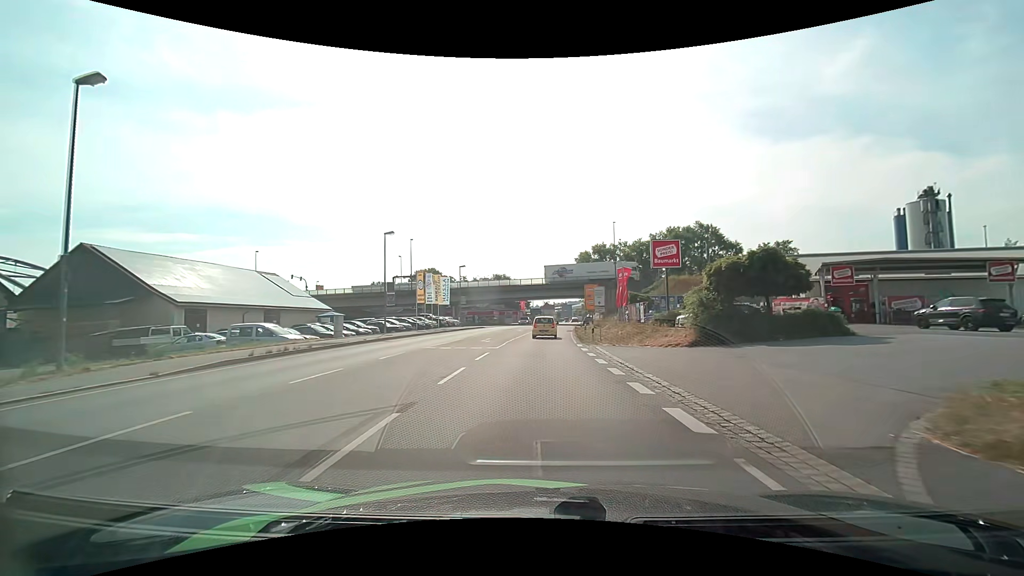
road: primary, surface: asphalt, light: Day
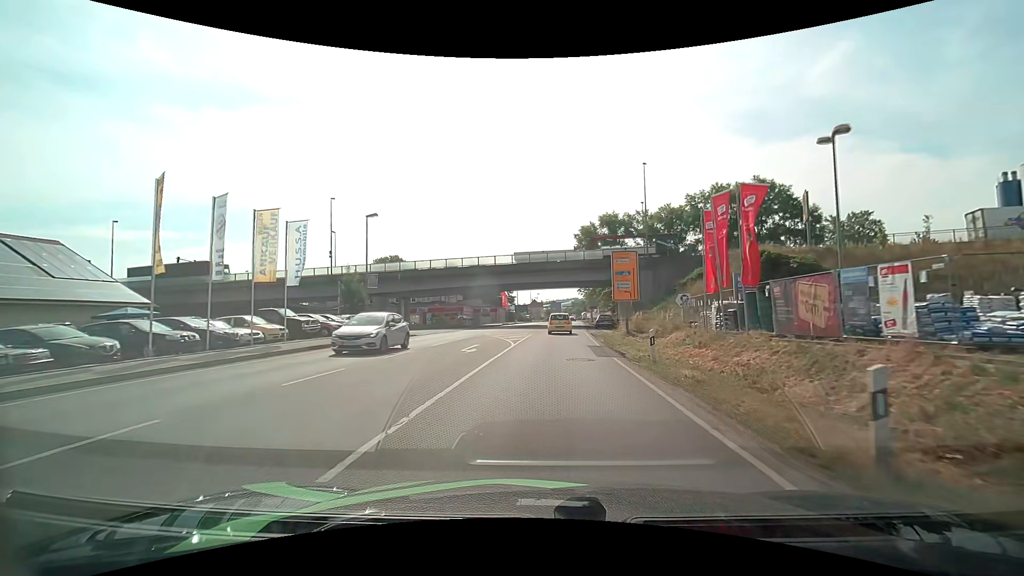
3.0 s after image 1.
(+0.2, +32.4) m; +1°
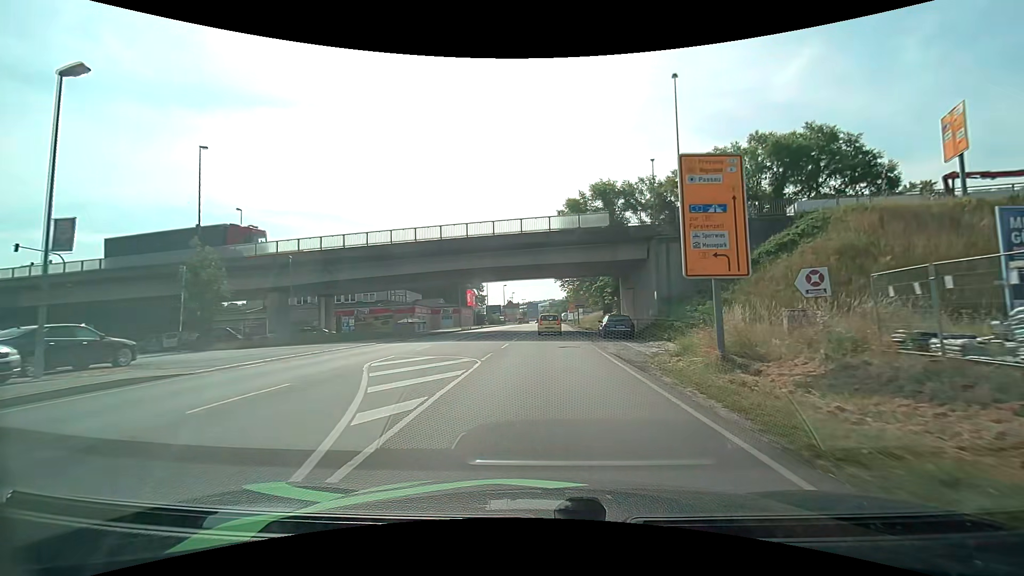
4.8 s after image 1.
(+0.4, +20.3) m; +3°
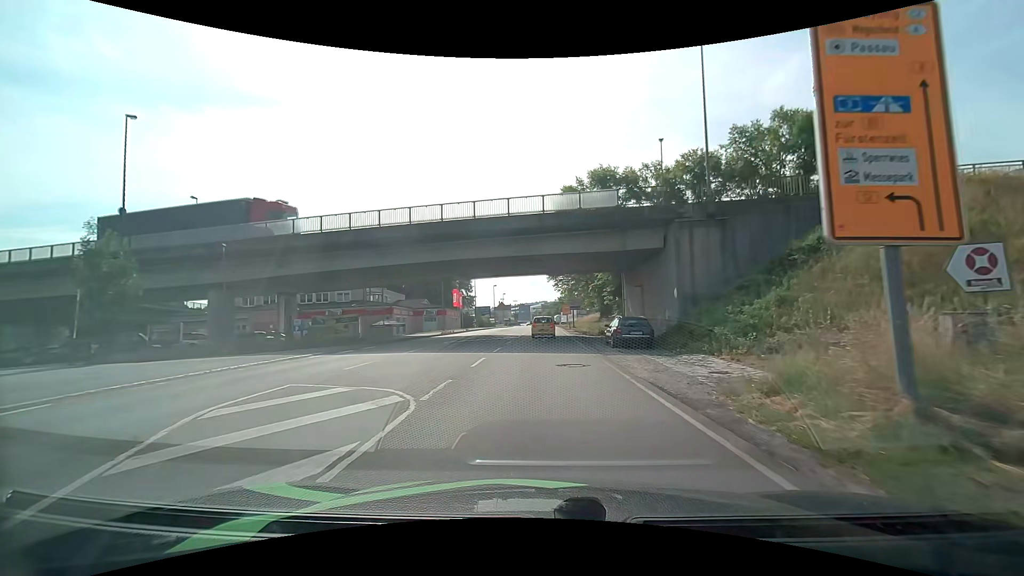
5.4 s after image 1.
(+0.1, +6.8) m; +1°
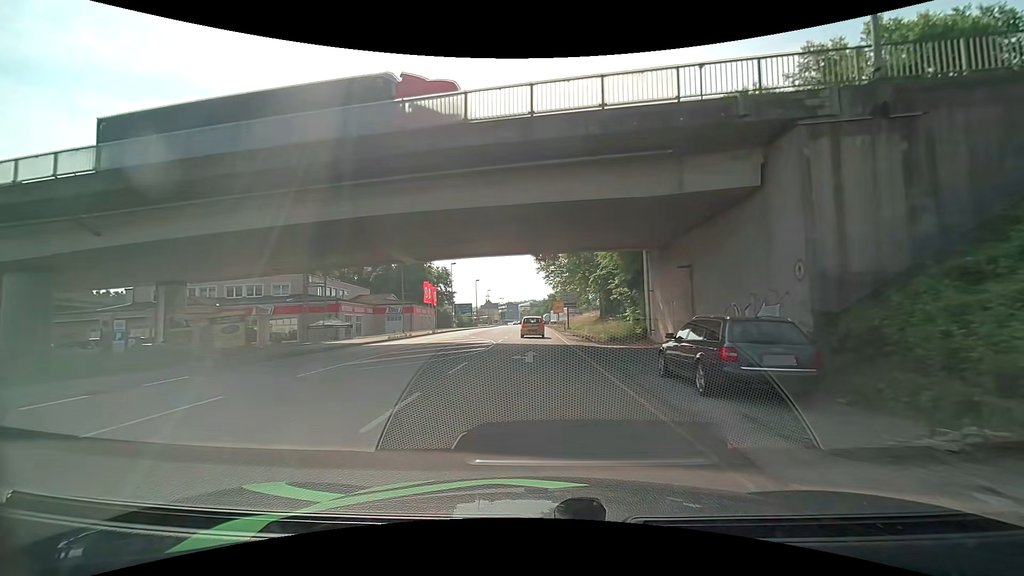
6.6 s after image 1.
(+0.2, +13.7) m; +2°
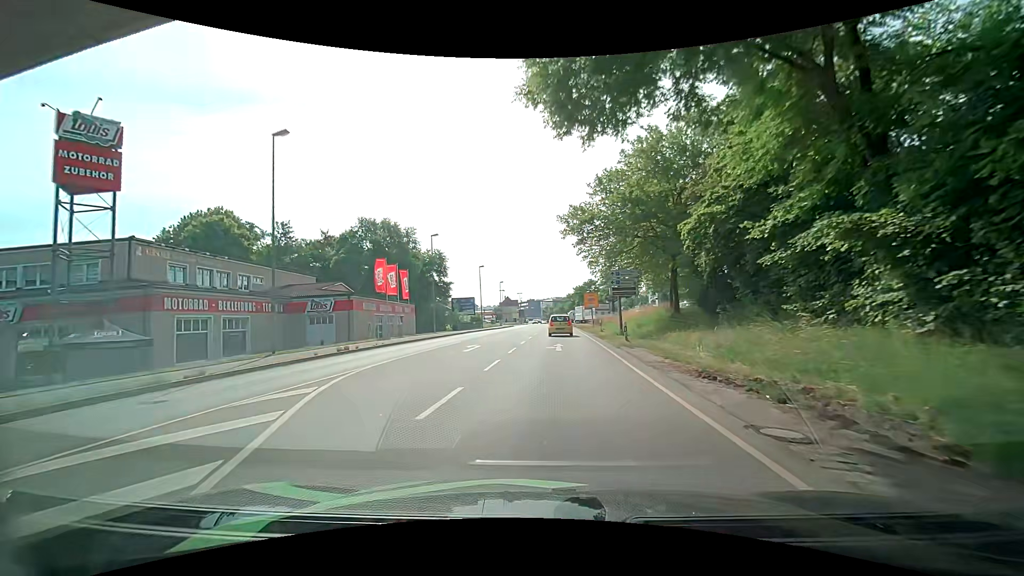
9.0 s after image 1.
(-0.5, +27.2) m; -4°
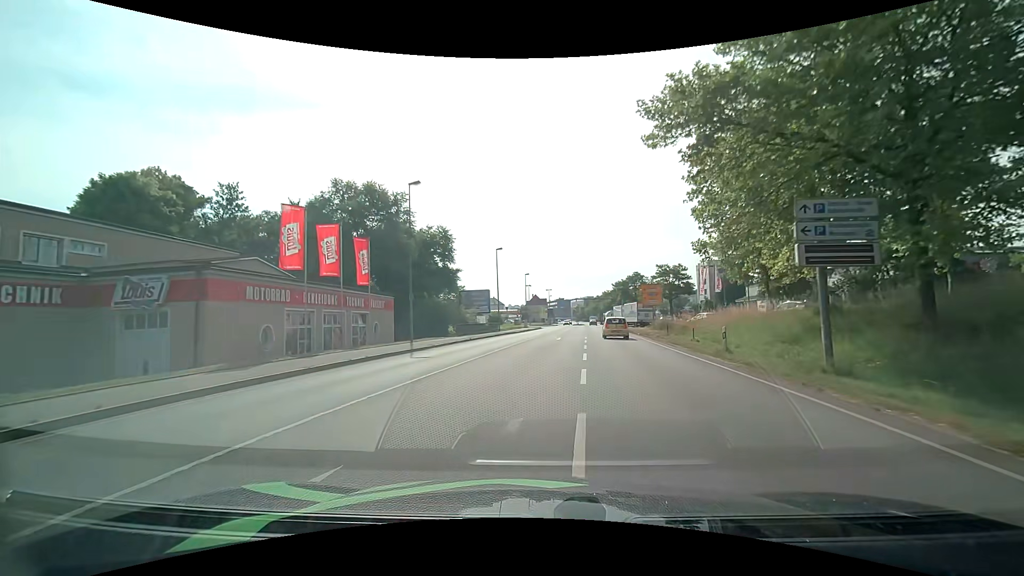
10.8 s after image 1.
(-0.3, +20.5) m; -2°
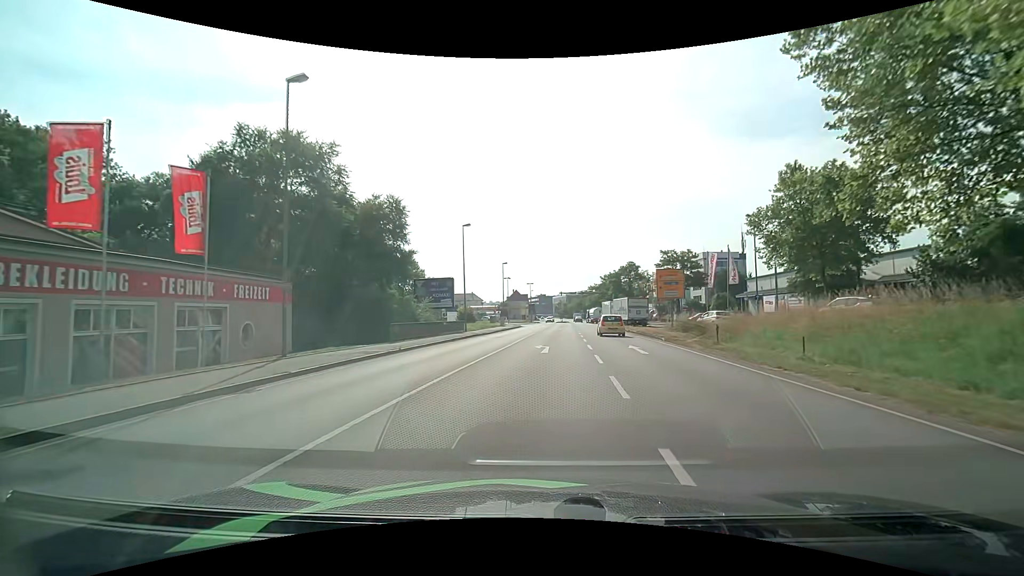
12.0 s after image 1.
(+0.2, +13.9) m; +2°
(0, +10) (+1, +20) (+1, +30) (+2, +40) (+2, +50) (+3, +60) (+3, +70) (+4, +80) (+5, +90) (+5, +100) m
